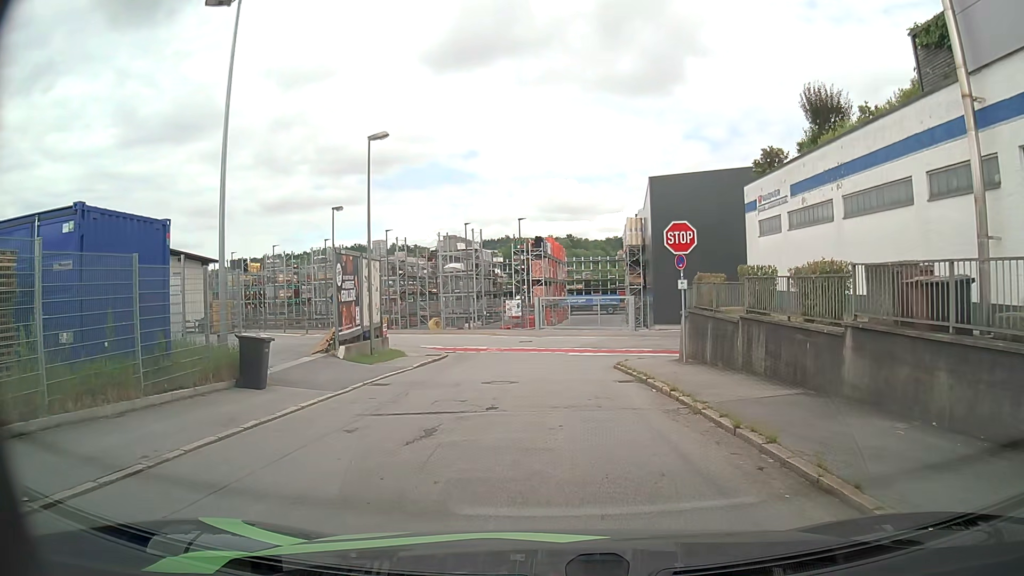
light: Day
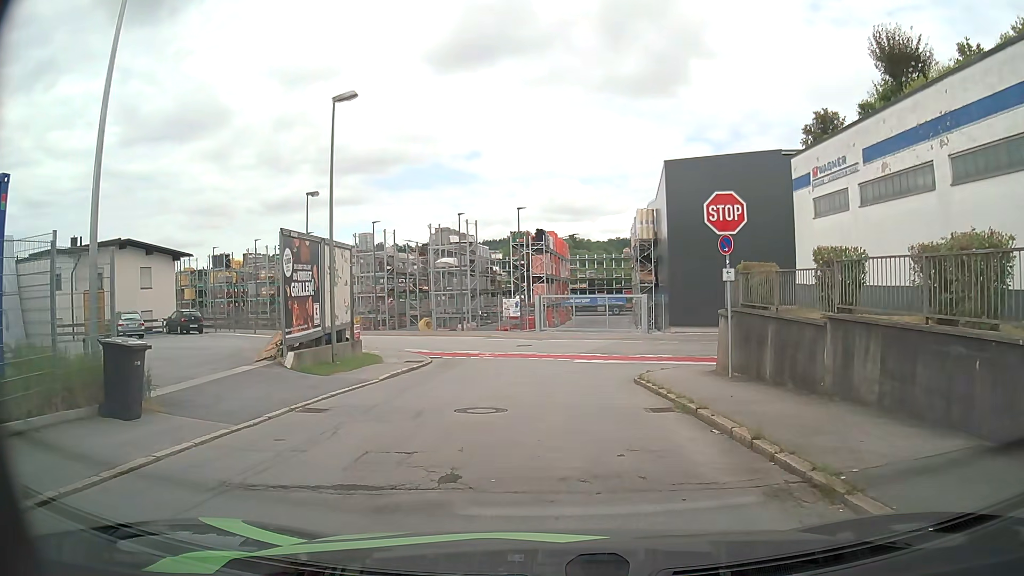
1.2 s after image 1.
(0.0, +4.6) m; 0°
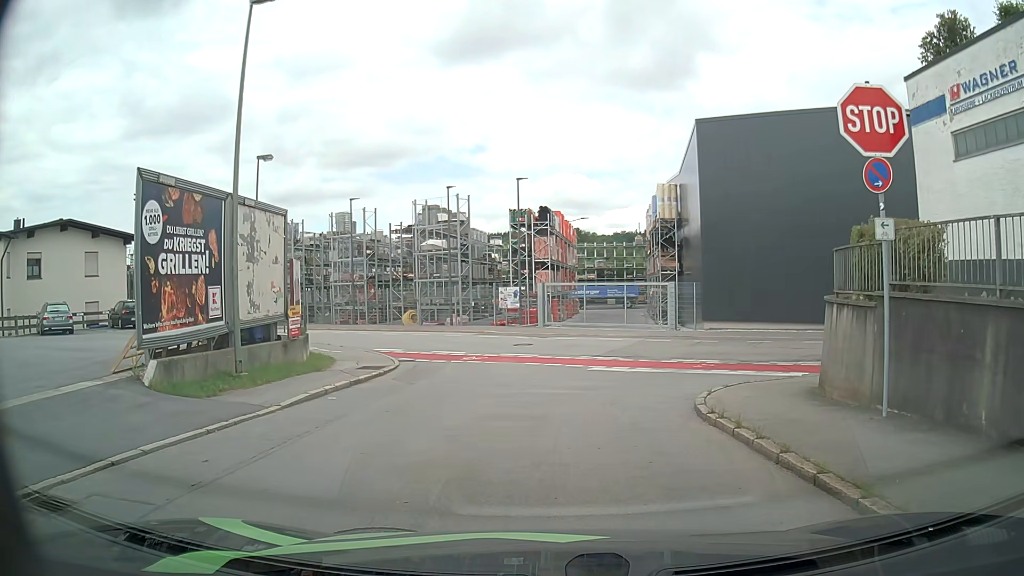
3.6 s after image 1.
(-0.1, +6.7) m; -1°
